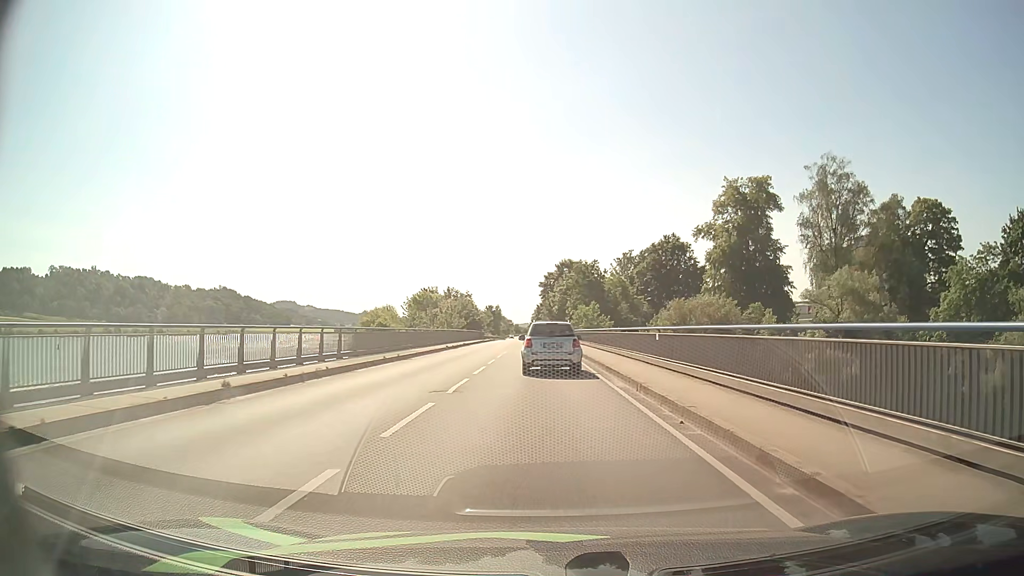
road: primary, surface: asphalt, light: Day
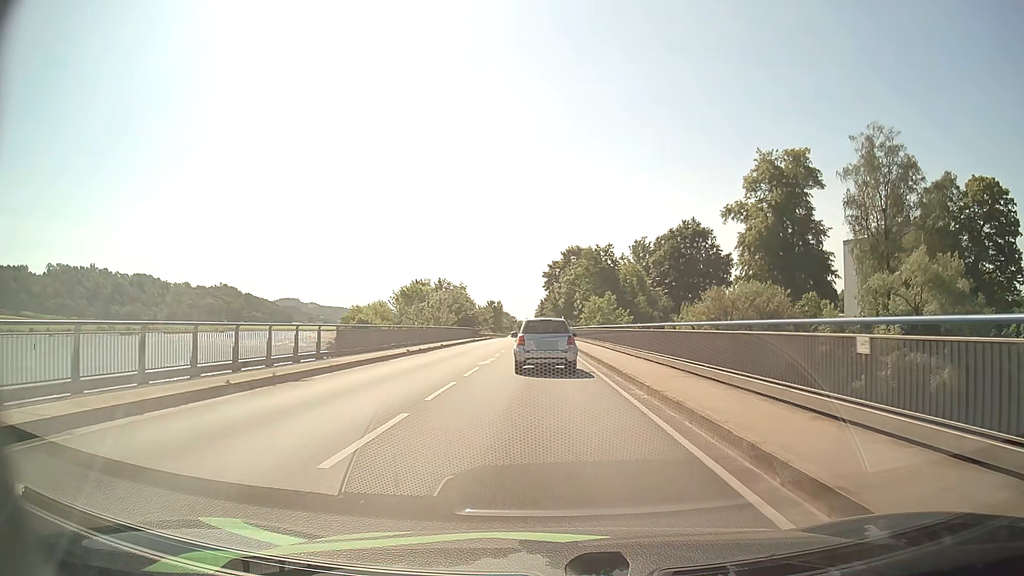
(-0.1, +14.3) m; 0°
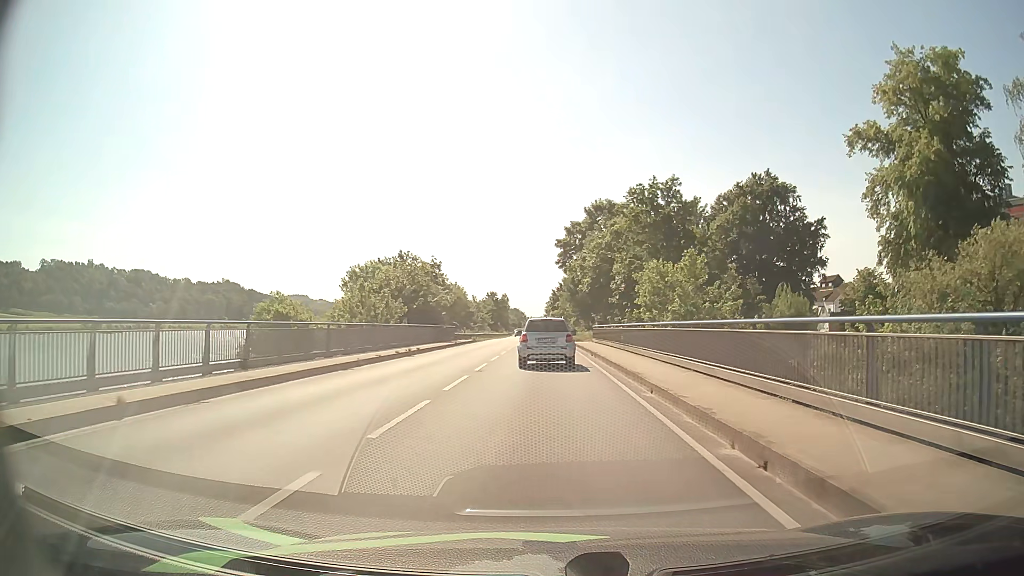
(-0.3, +34.3) m; -1°
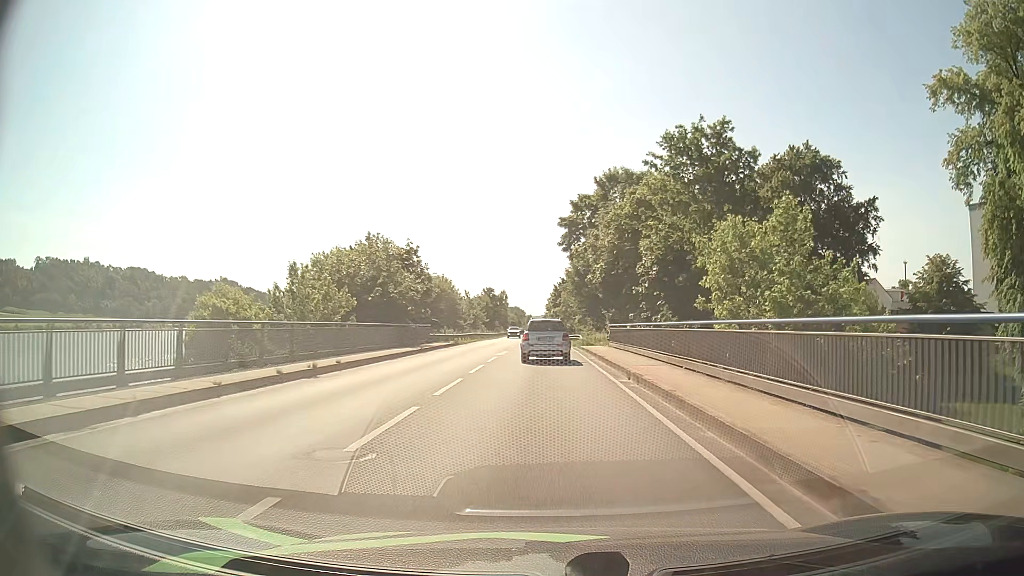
(0.0, +12.9) m; 0°
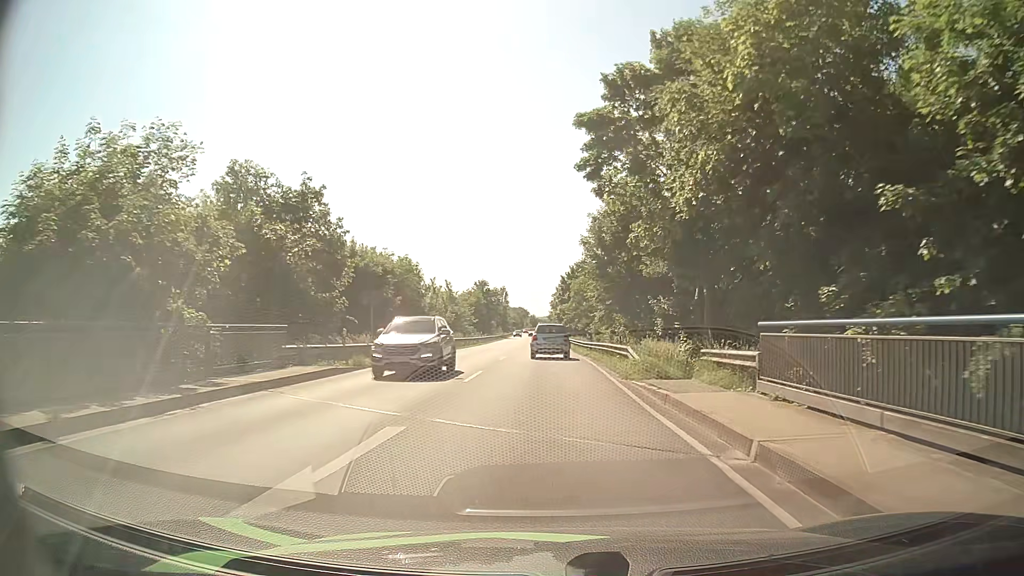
(0.0, +26.7) m; 0°
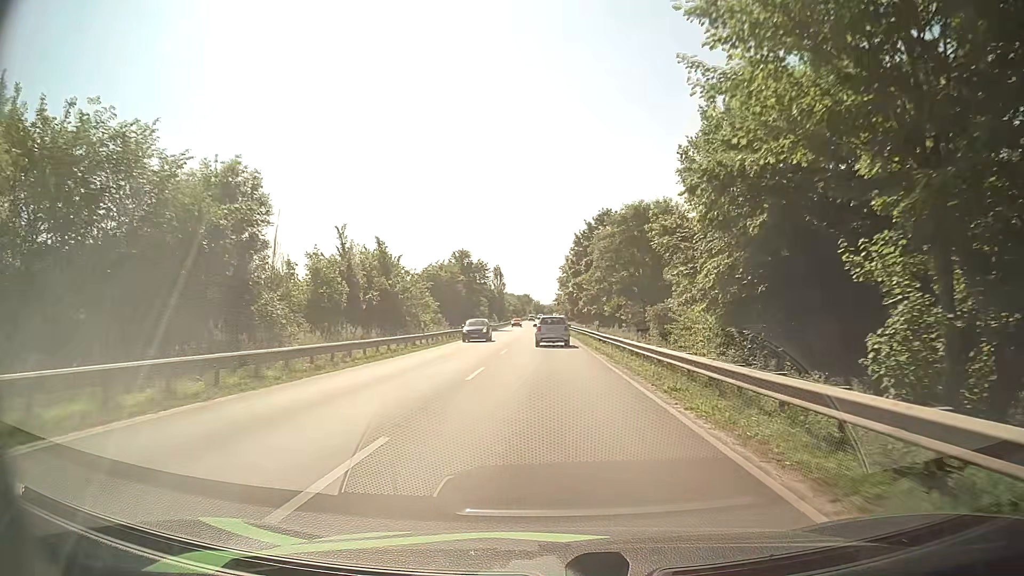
(-0.2, +37.4) m; 0°
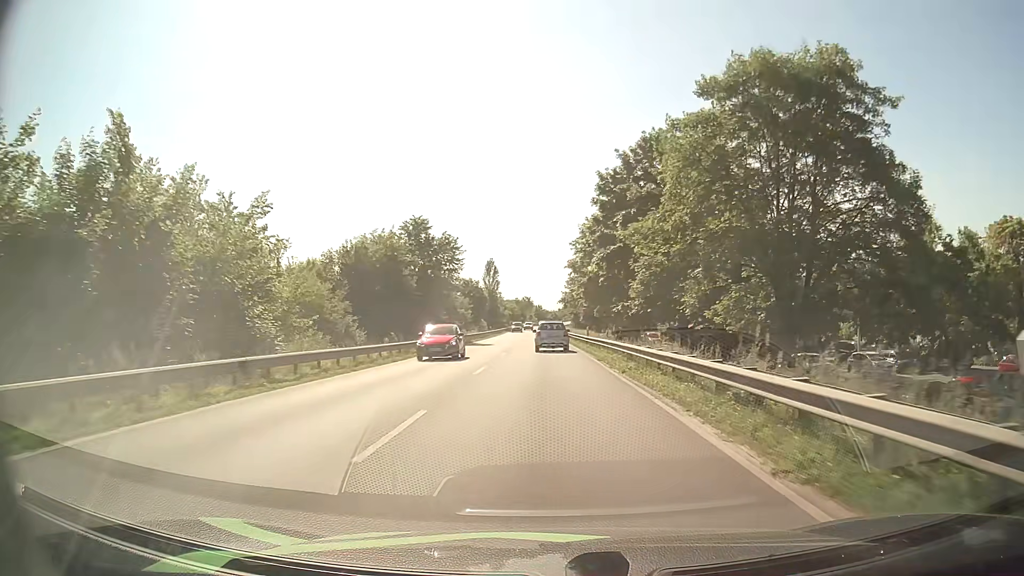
(-0.2, +33.3) m; 0°
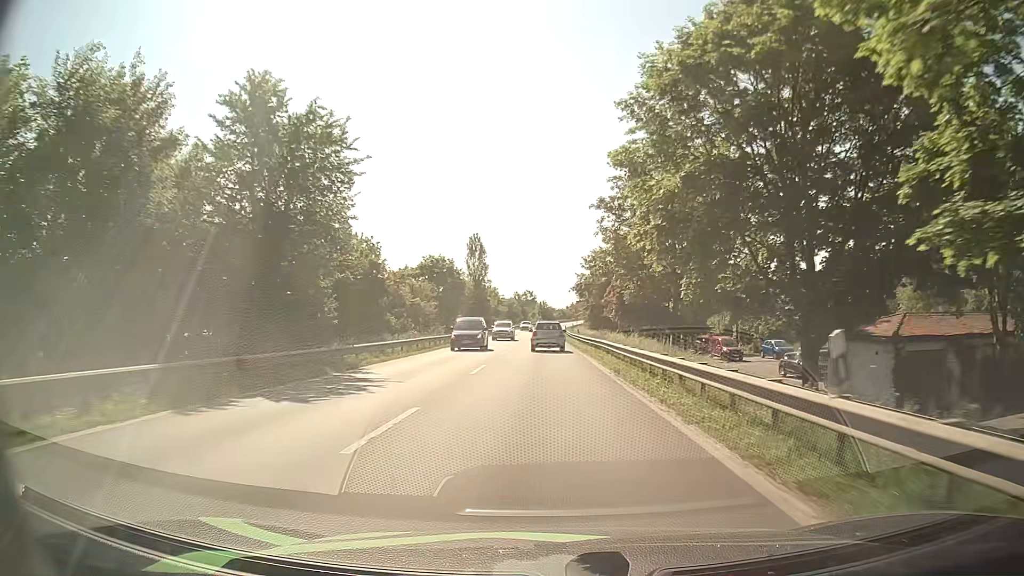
(-0.2, +35.9) m; -1°
(0, +10) (0, +20) (0, +30) (0, +40) (0, +50) (-1, +60) (-1, +70) (-1, +80) (-1, +90) (0, +100) m
